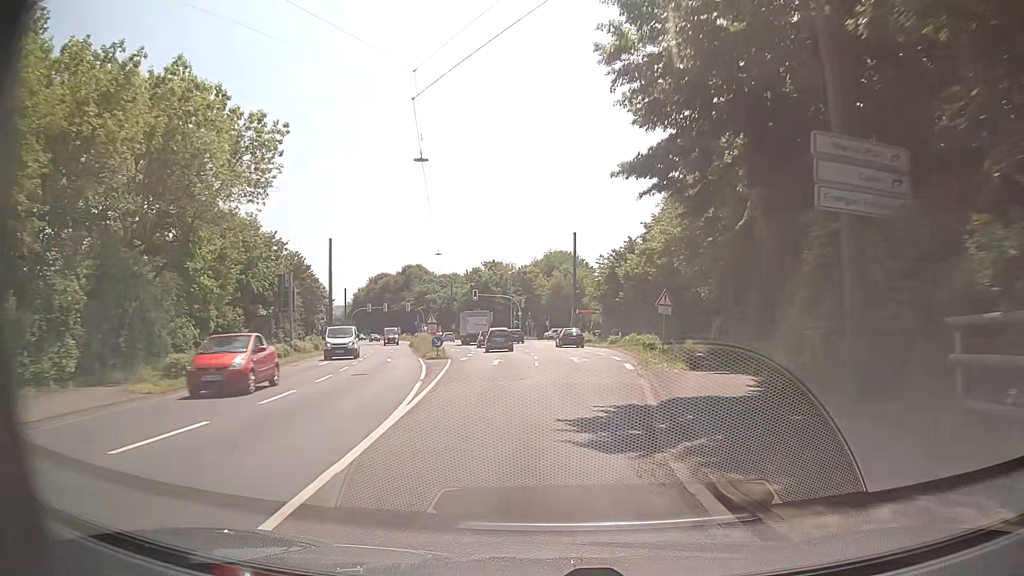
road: secondary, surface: asphalt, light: Day
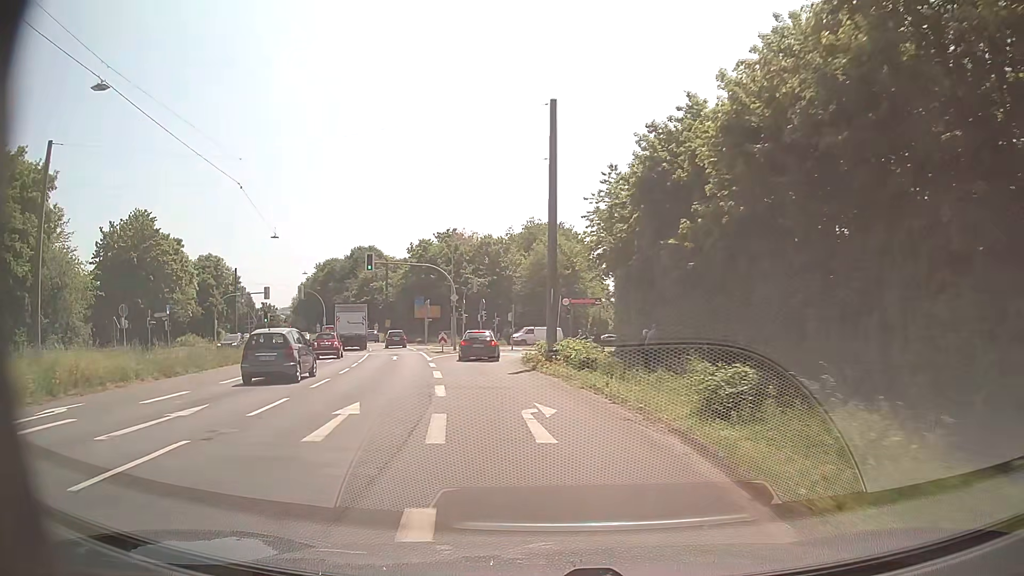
(+2.7, +43.0) m; +2°
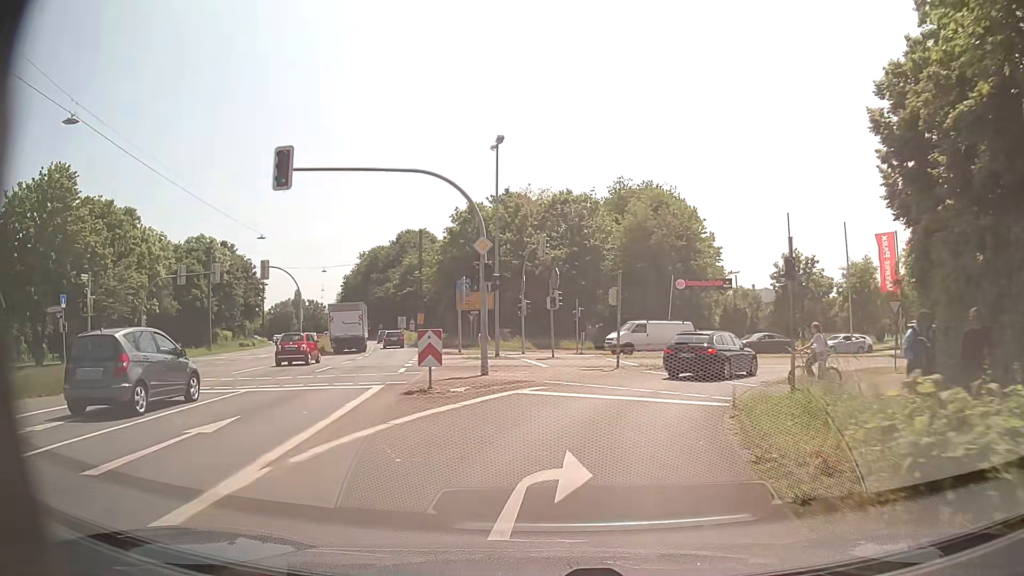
(-2.5, +27.9) m; -8°
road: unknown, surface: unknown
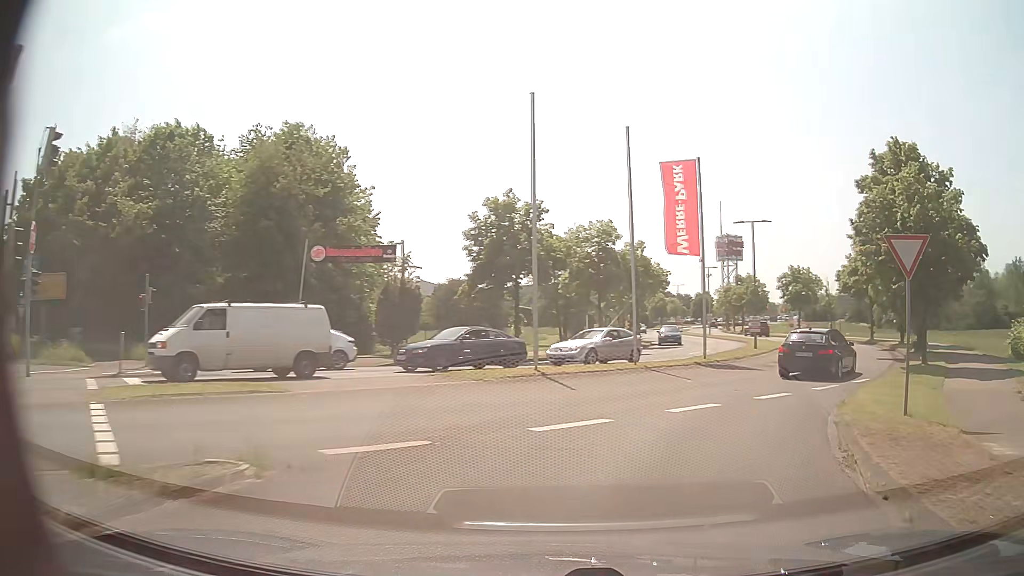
(+3.6, +19.9) m; +28°
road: residential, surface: asphalt
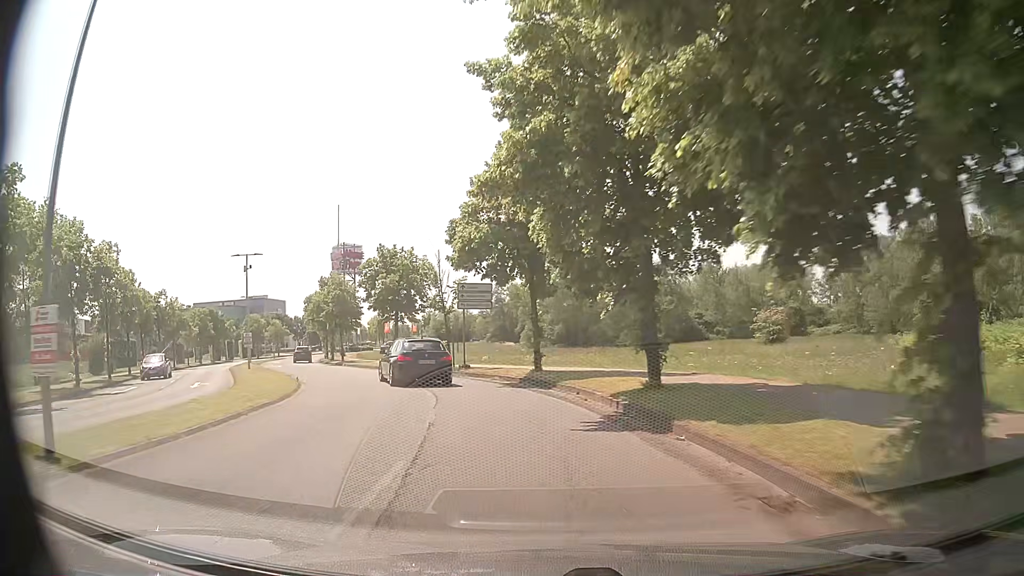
(+13.0, +26.7) m; +34°
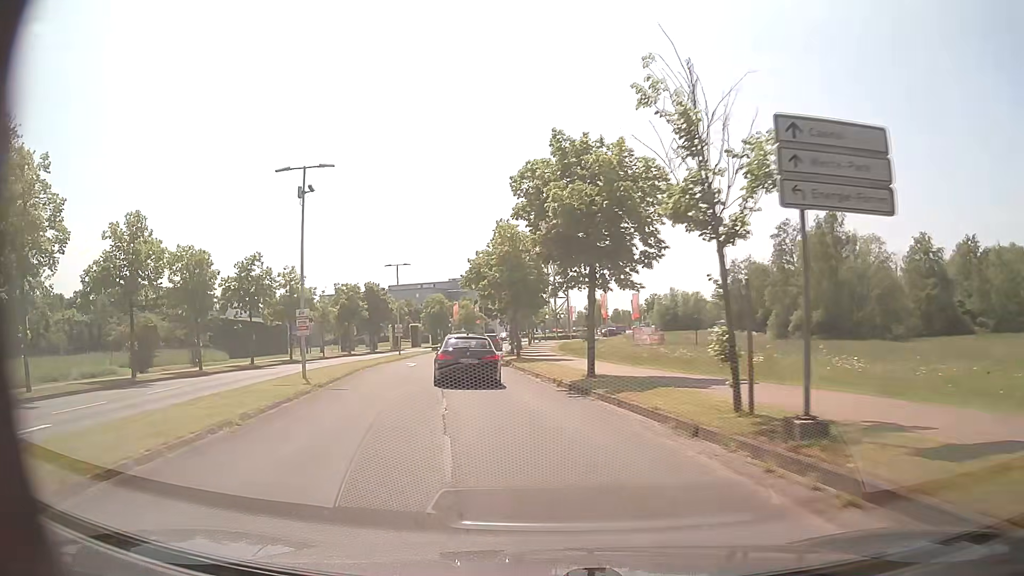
(-3.5, +20.8) m; -19°
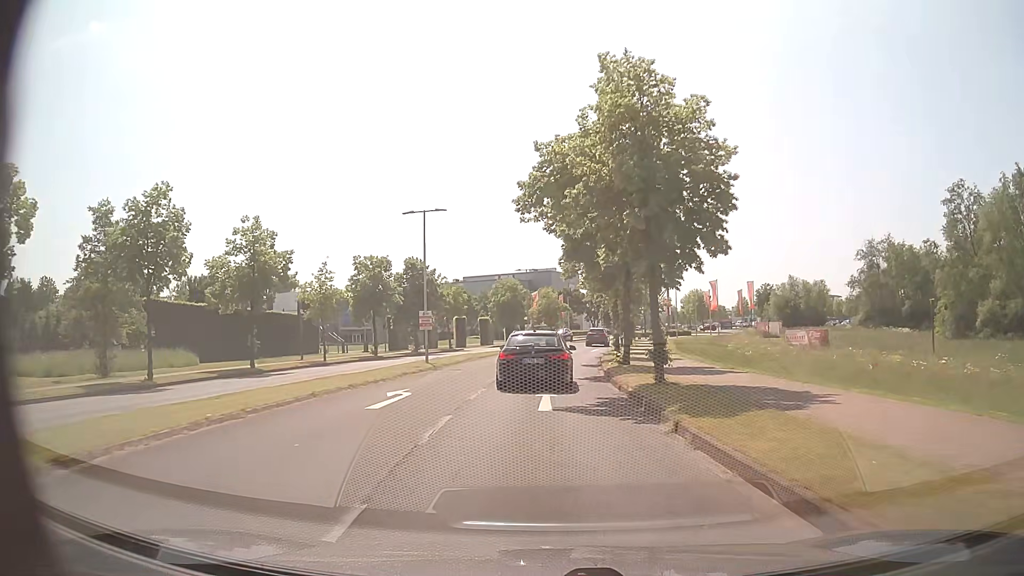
(-2.1, +21.6) m; -8°
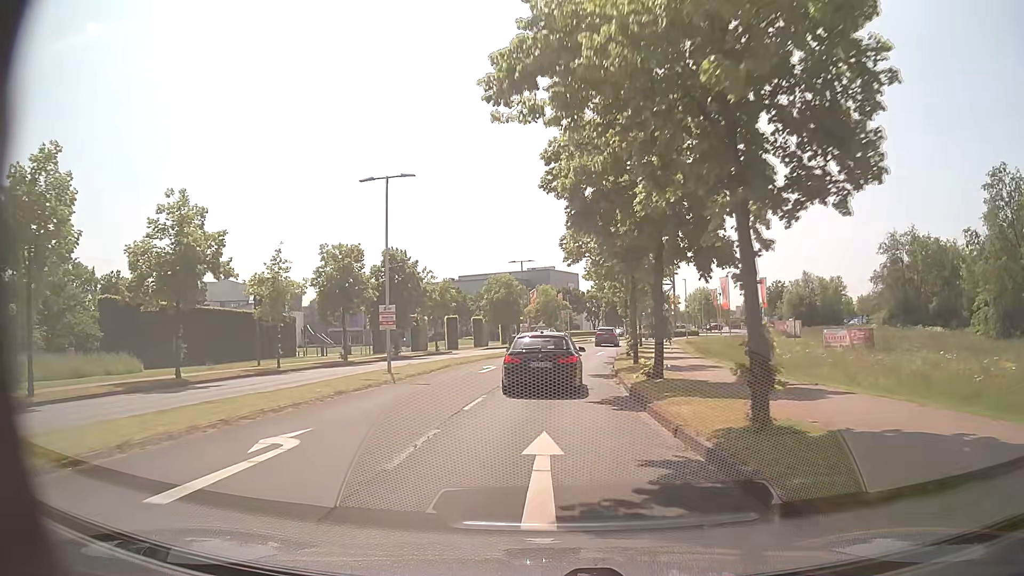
(0.0, +7.2) m; 0°
(0, +10) (0, +20) (+1, +30) (+2, +40) (+3, +50) (+5, +60) (+7, +70) (+9, +79) (+12, +89) (+18, +97) m
